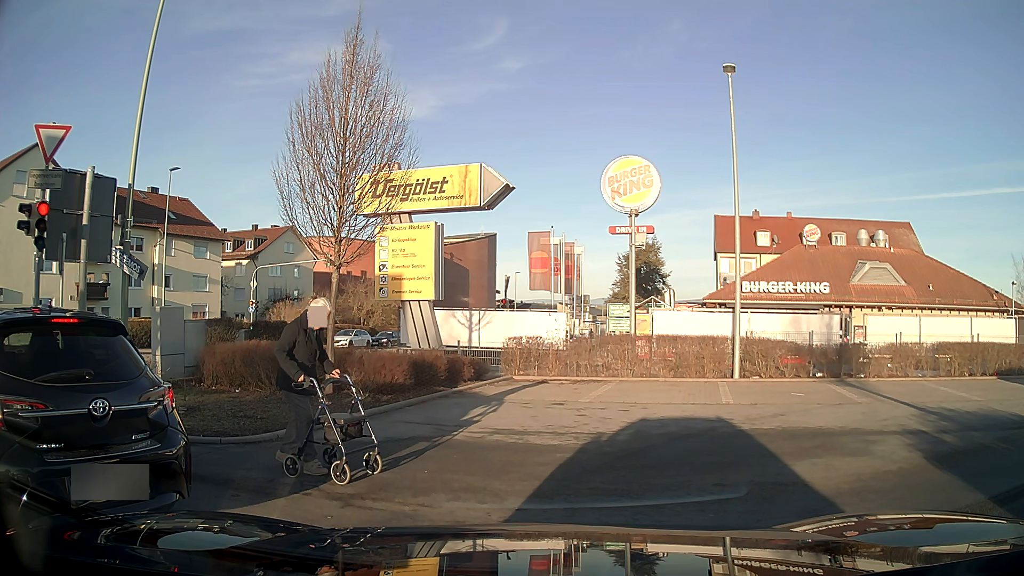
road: tertiary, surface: asphalt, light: Day
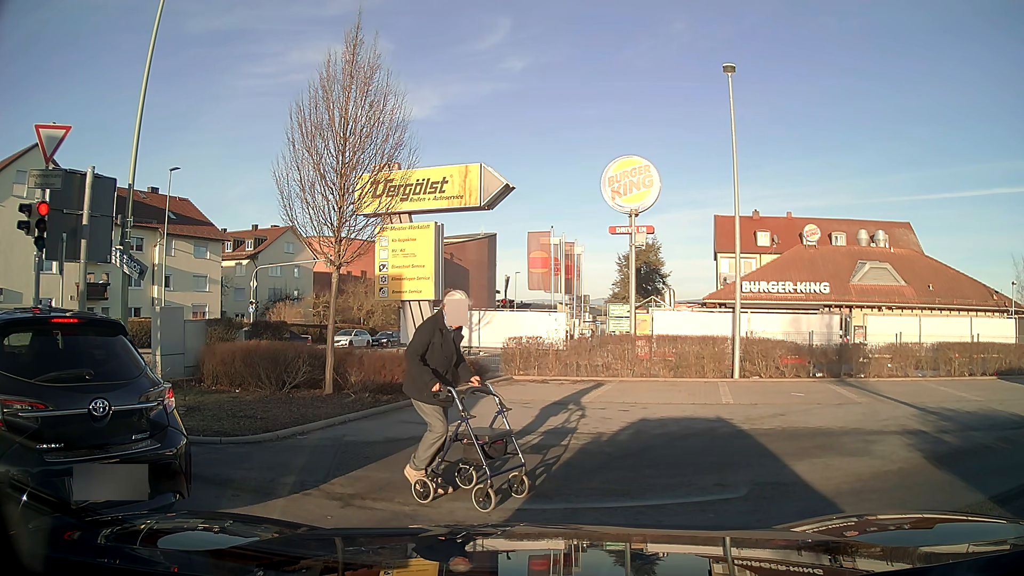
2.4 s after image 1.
(0.0, 0.0) m; 0°
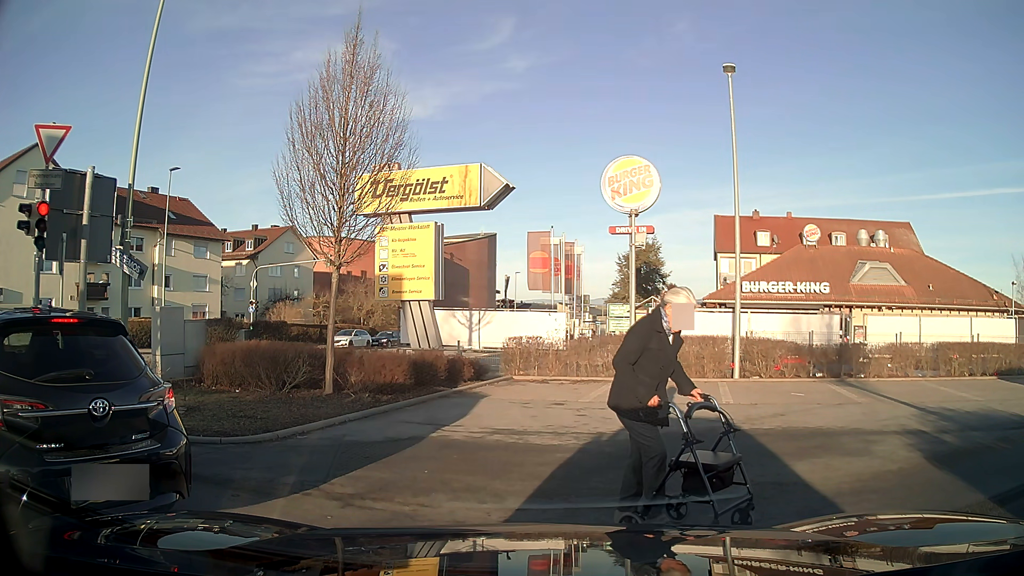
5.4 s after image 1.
(0.0, 0.0) m; 0°
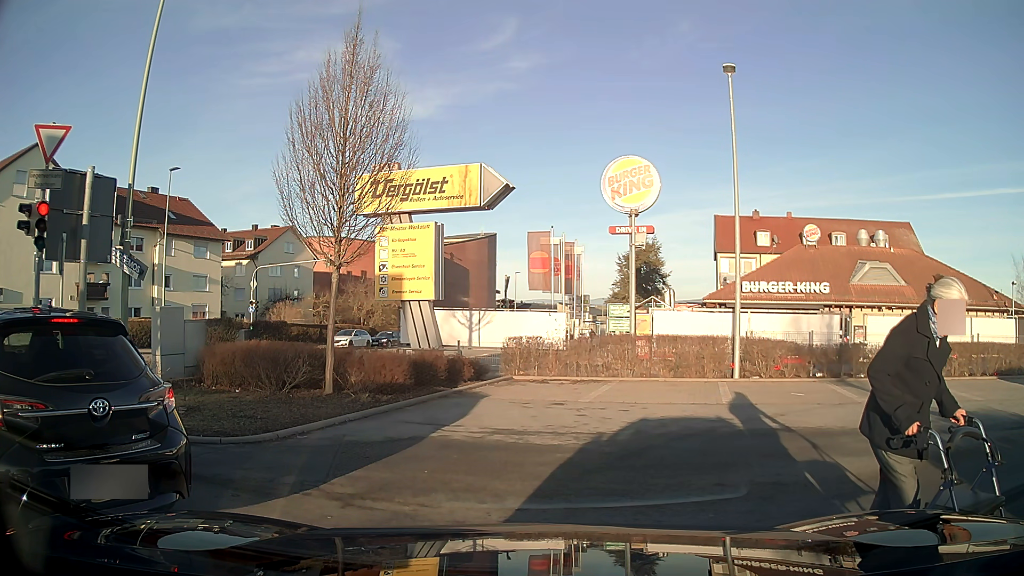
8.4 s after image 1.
(0.0, 0.0) m; 0°
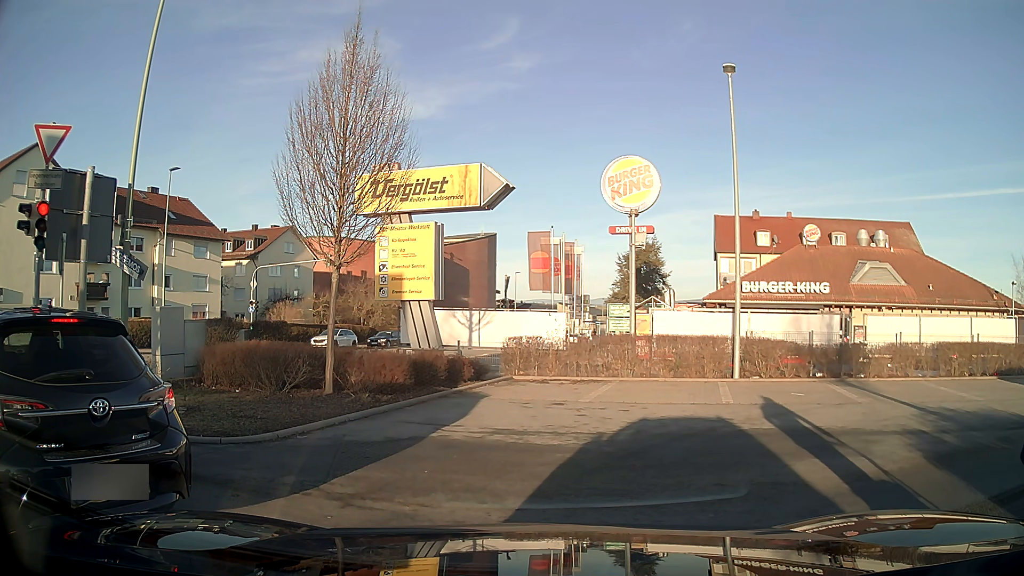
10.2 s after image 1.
(0.0, 0.0) m; 0°
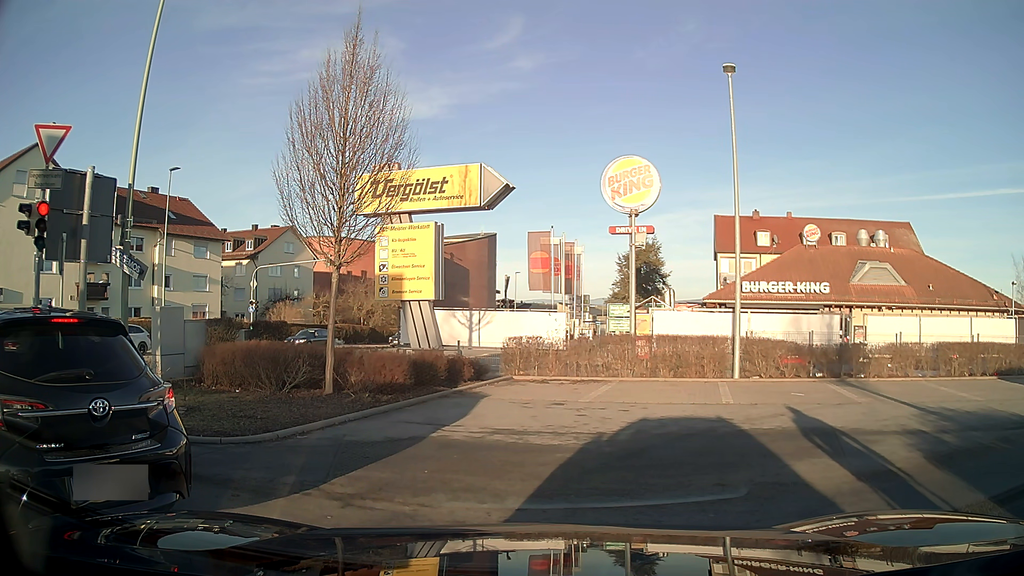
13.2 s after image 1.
(0.0, 0.0) m; 0°
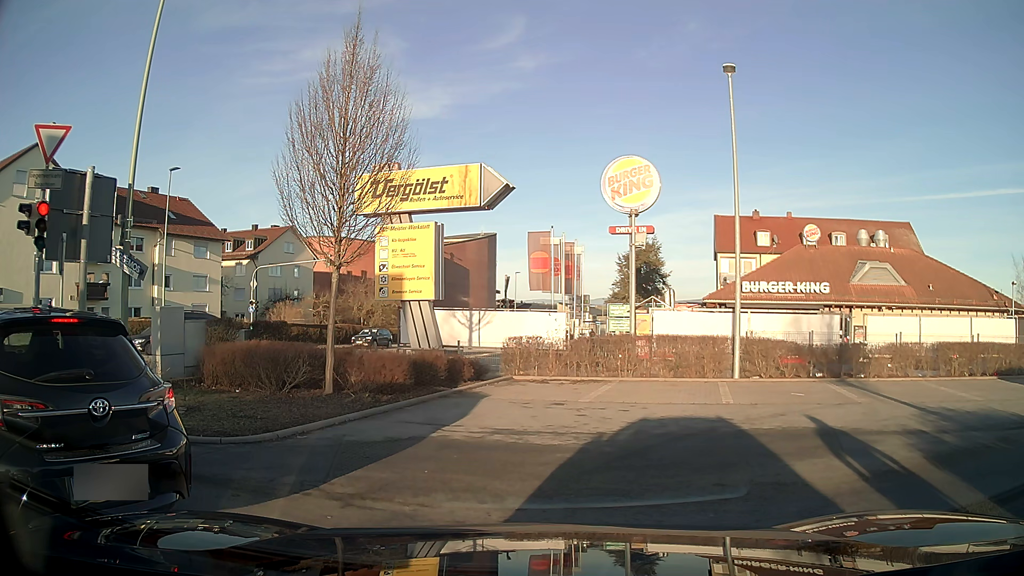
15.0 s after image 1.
(0.0, 0.0) m; 0°
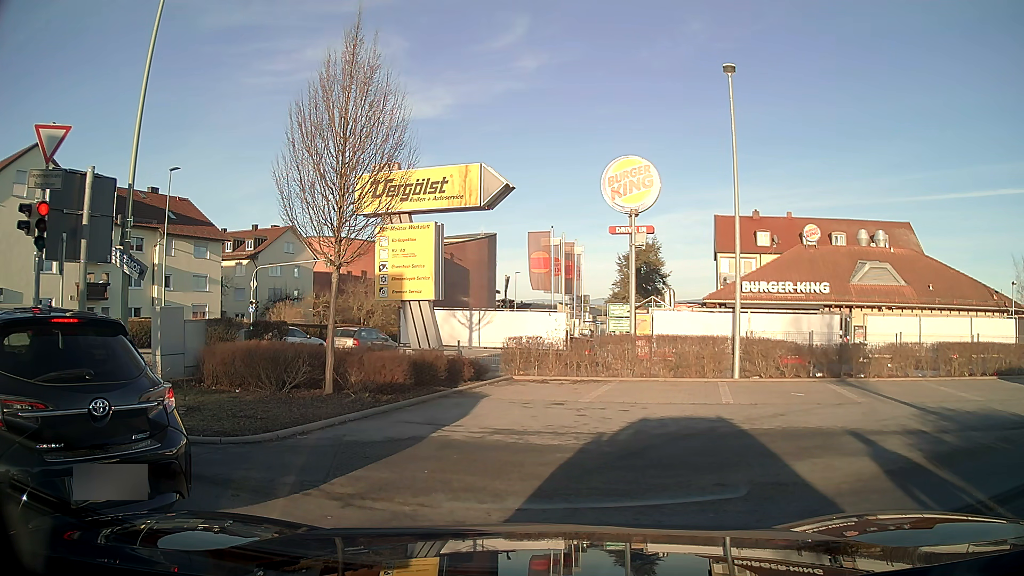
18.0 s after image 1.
(0.0, 0.0) m; 0°
(-7, +5) (-17, +5) (-24, -2) (-26, -12) (-27, -22) (-27, -32) (-28, -42) (-30, -52) (-32, -62) (-34, -71) m
